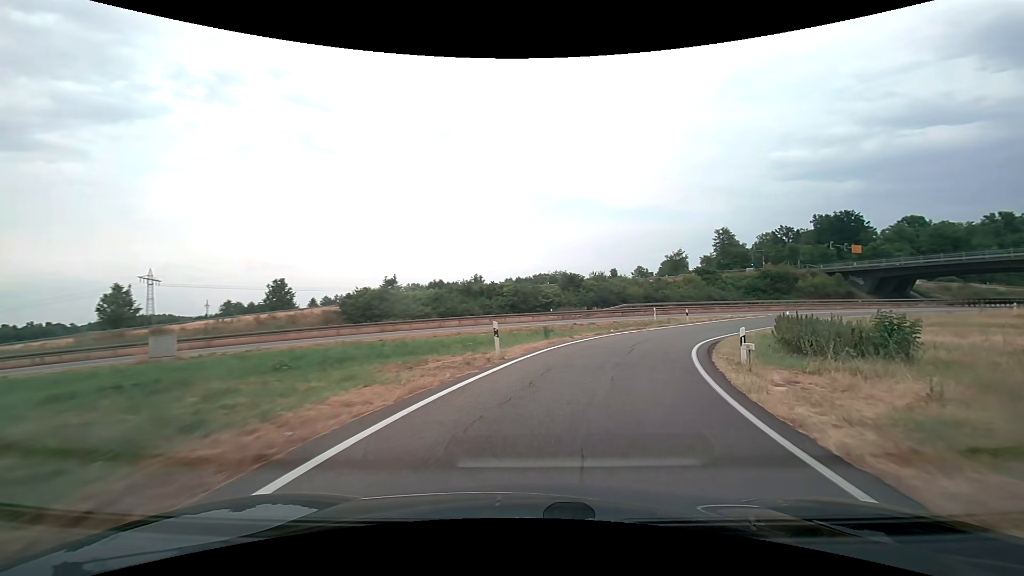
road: trunk_link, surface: asphalt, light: Day
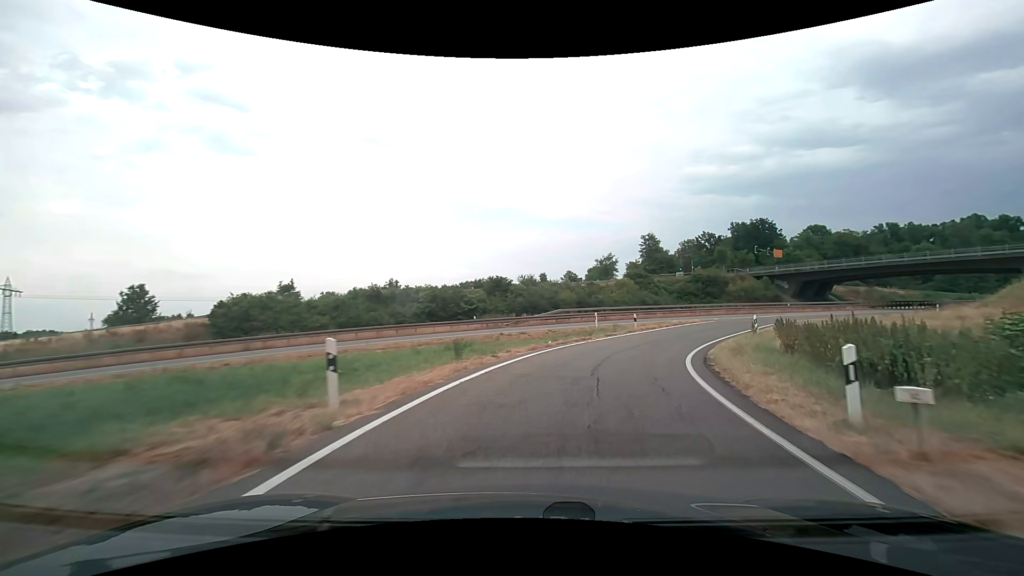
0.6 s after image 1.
(+0.6, +7.7) m; +8°
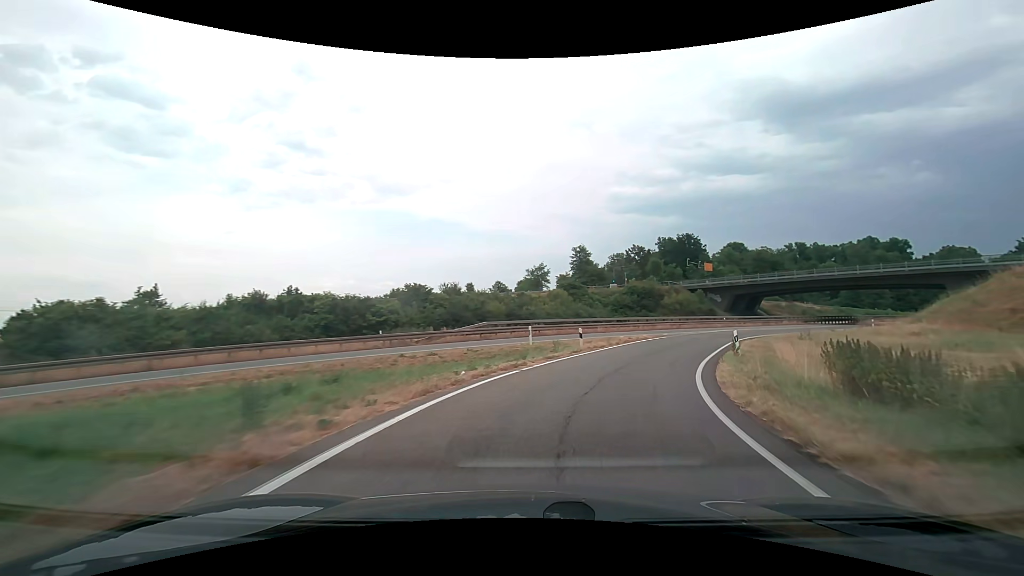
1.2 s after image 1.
(+0.5, +7.8) m; +8°
(+1, +10) (+4, +20) (+8, +29) (+13, +37) (+20, +44) (+27, +52) (+34, +58) (+42, +65) (+49, +72) (+57, +78) m
